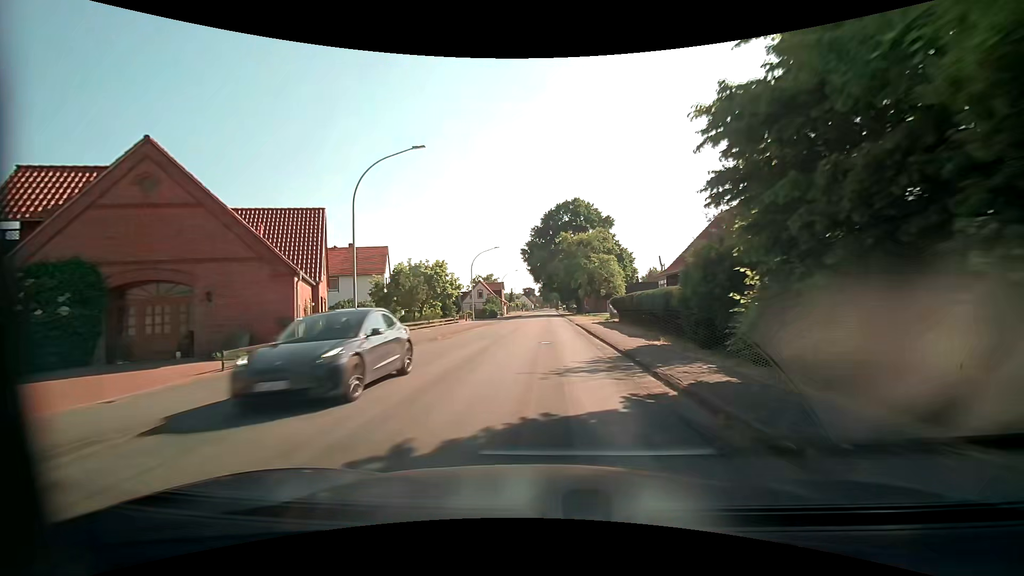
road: secondary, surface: asphalt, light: Day
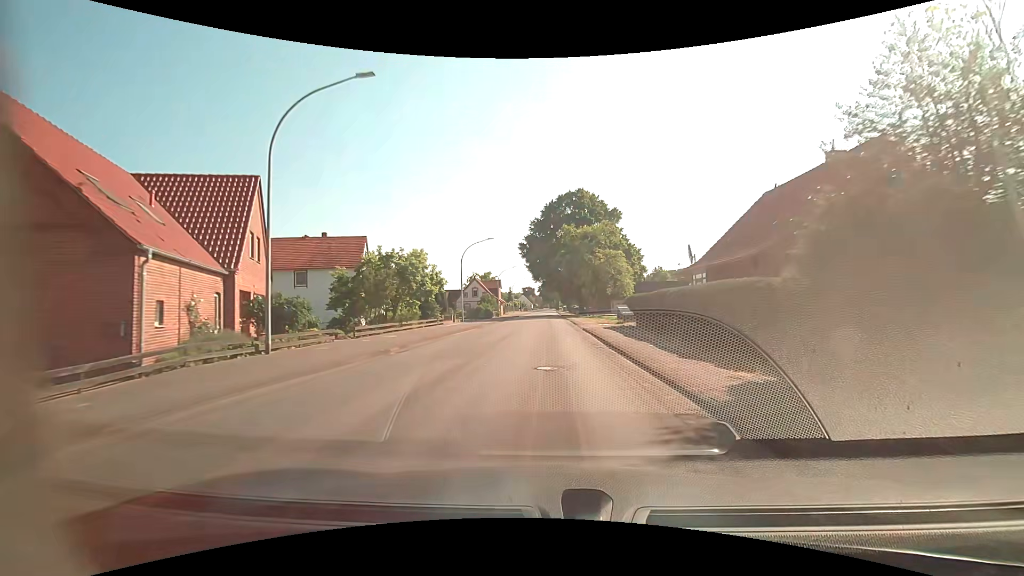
(0.0, +7.6) m; 0°
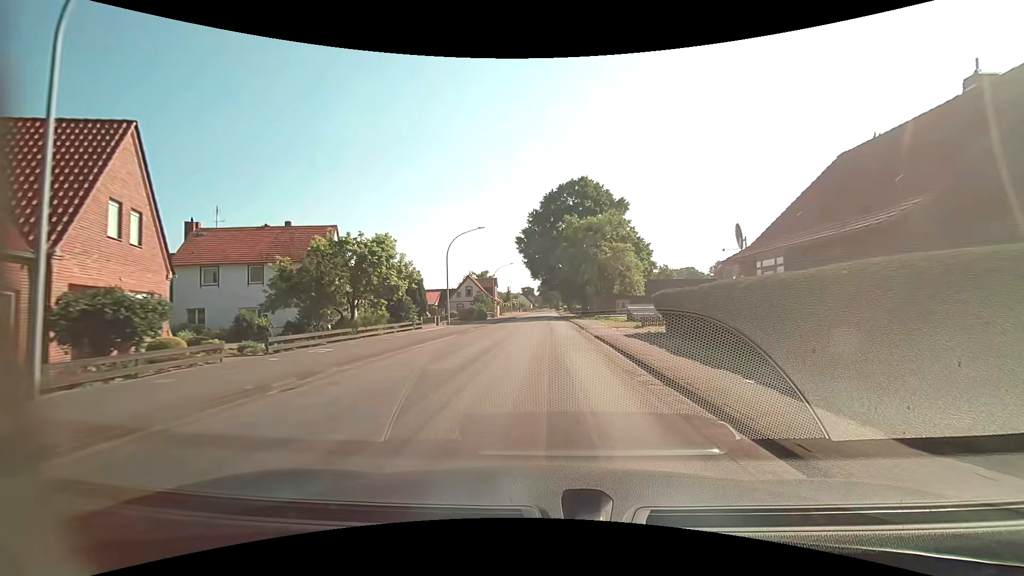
(+0.1, +7.7) m; 0°
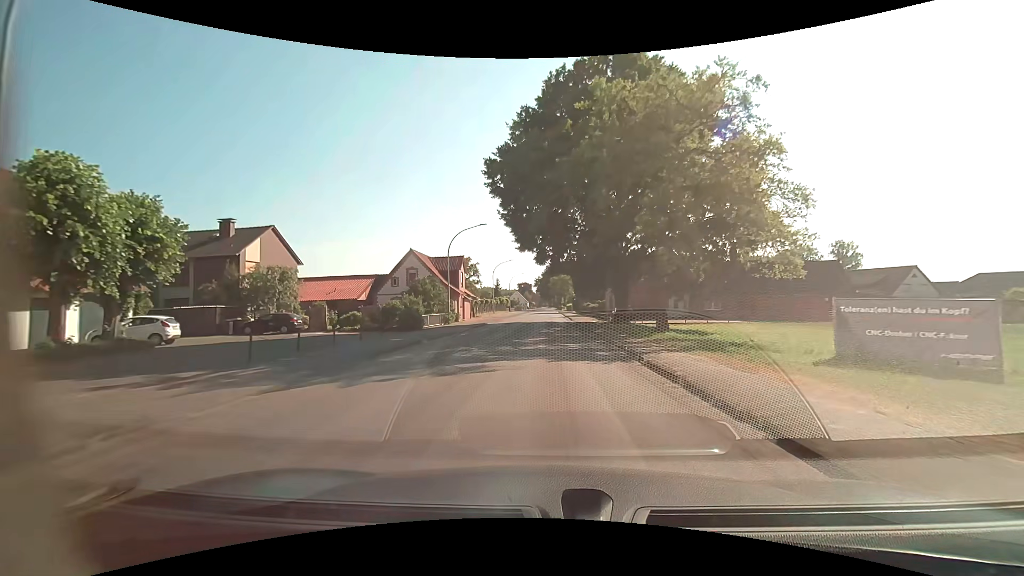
(+0.1, +38.6) m; 0°
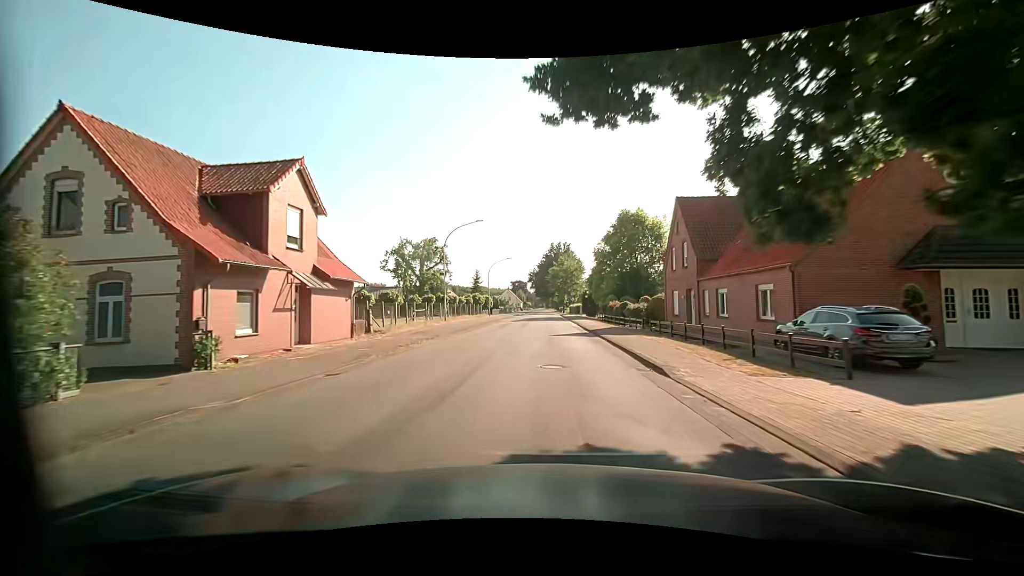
(-0.1, +38.9) m; 0°
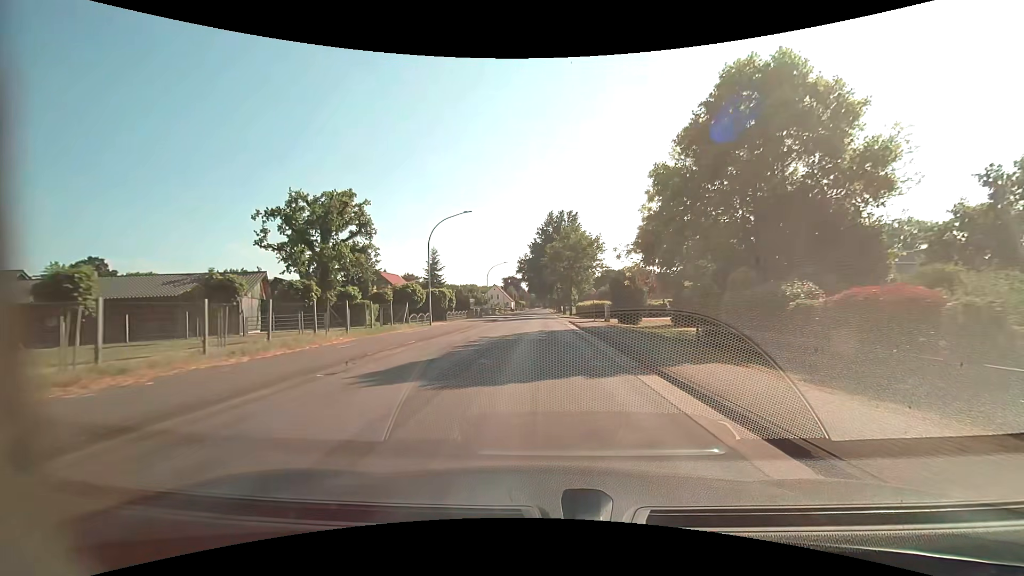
(+0.2, +39.0) m; 0°
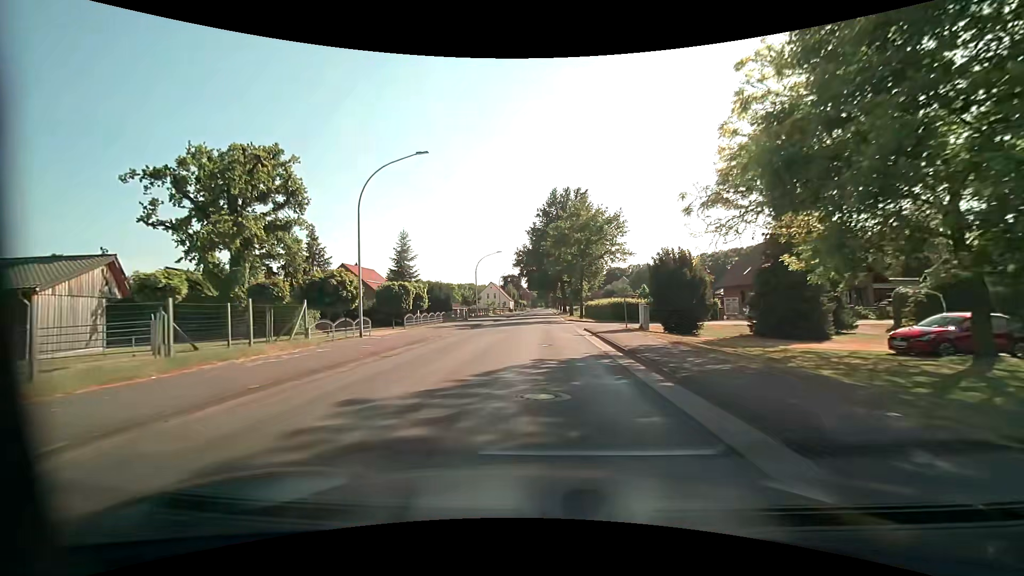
(-0.1, +15.6) m; 0°
